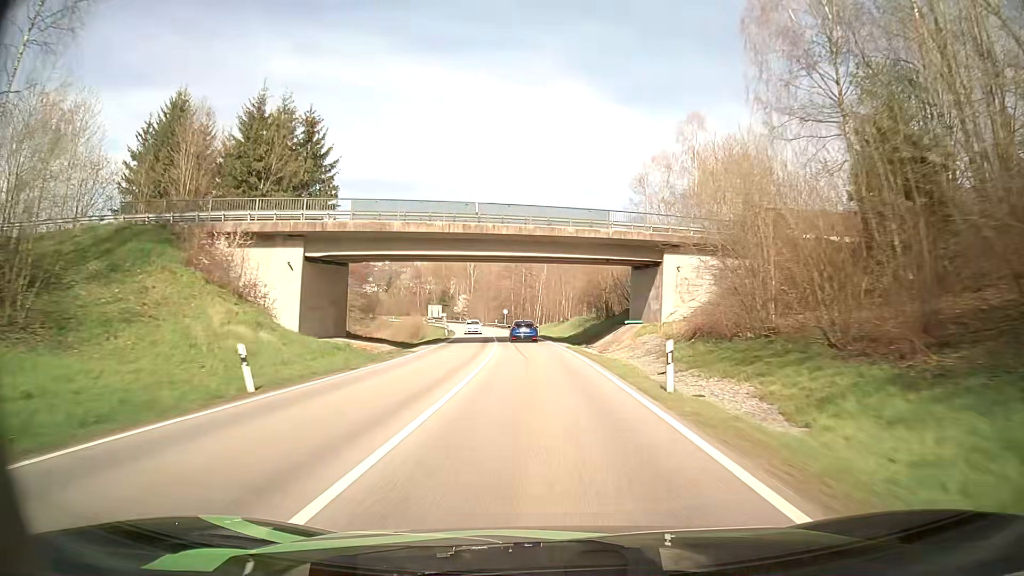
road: secondary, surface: asphalt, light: Day
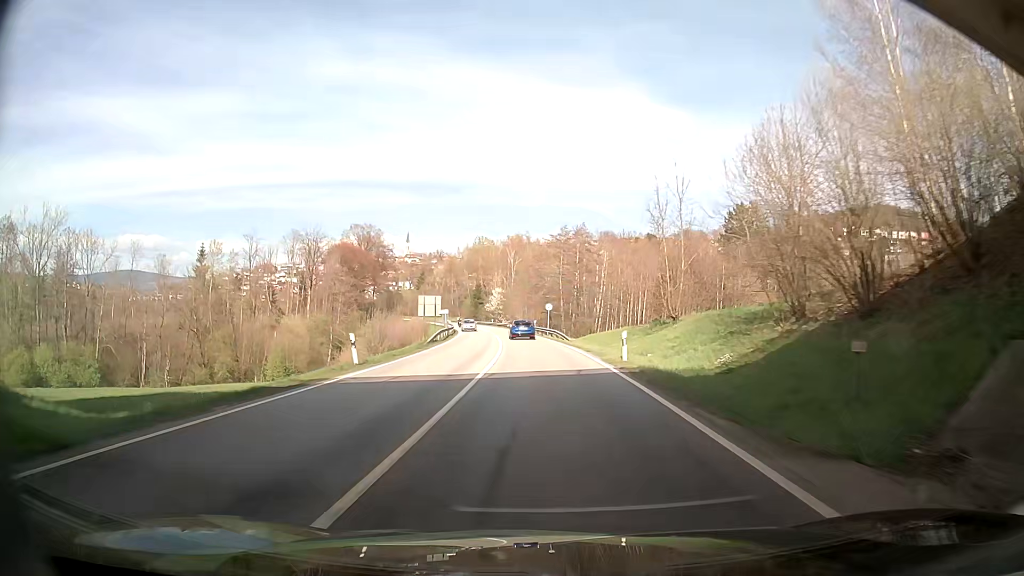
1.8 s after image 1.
(-1.6, +41.6) m; -3°
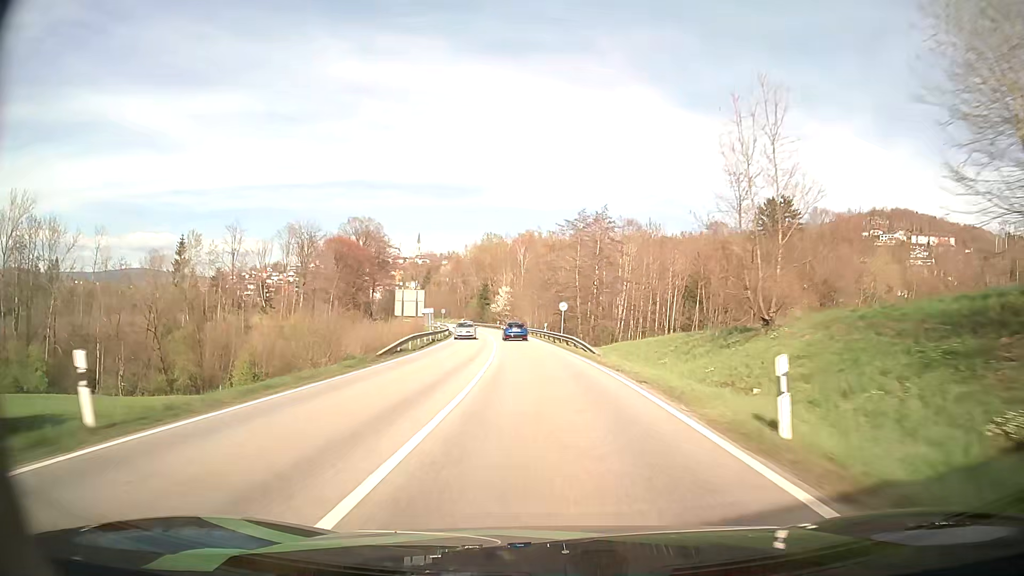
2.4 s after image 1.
(-0.4, +13.8) m; -2°
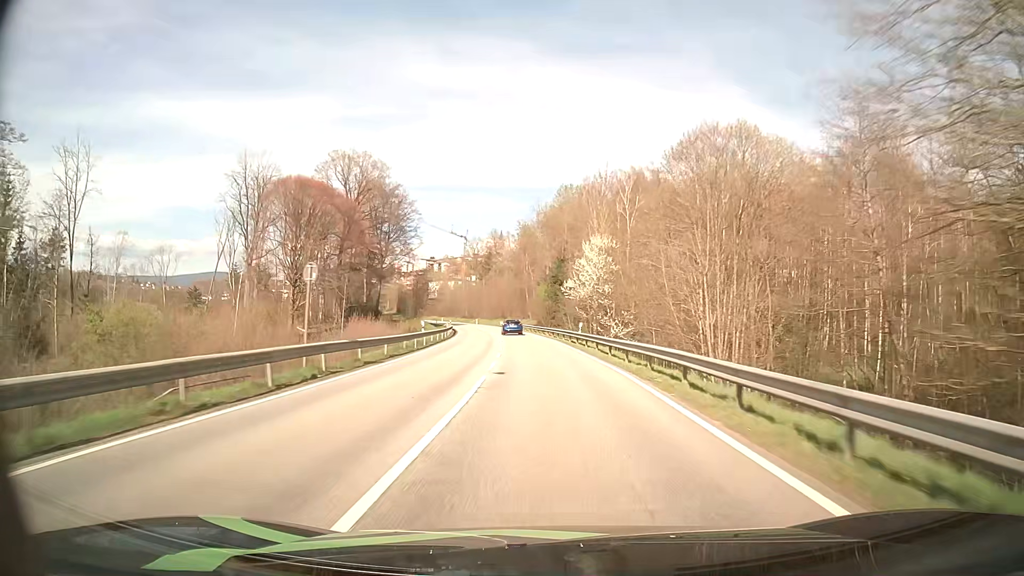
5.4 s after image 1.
(-4.3, +69.7) m; -7°
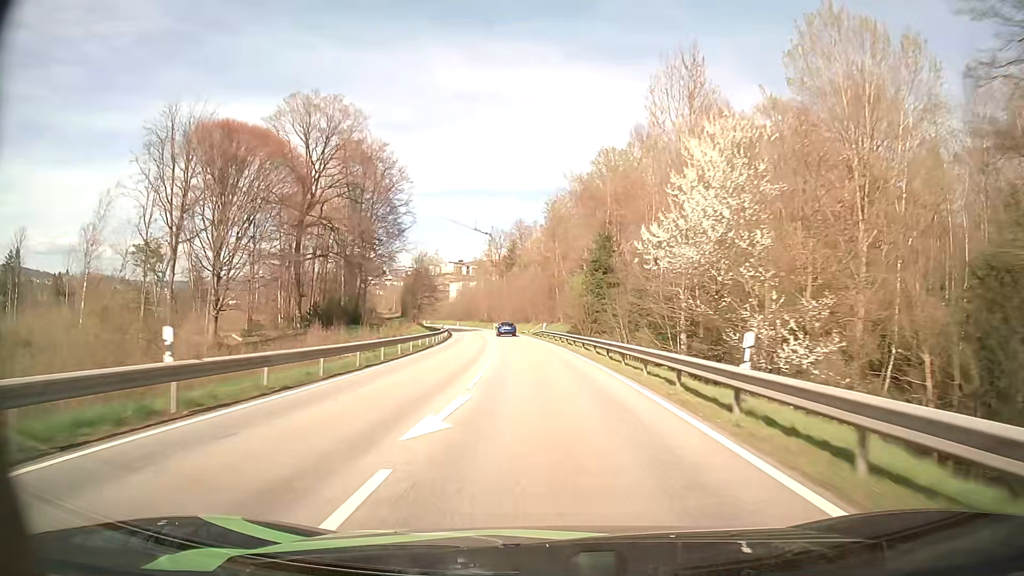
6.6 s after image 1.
(-0.6, +28.6) m; -3°
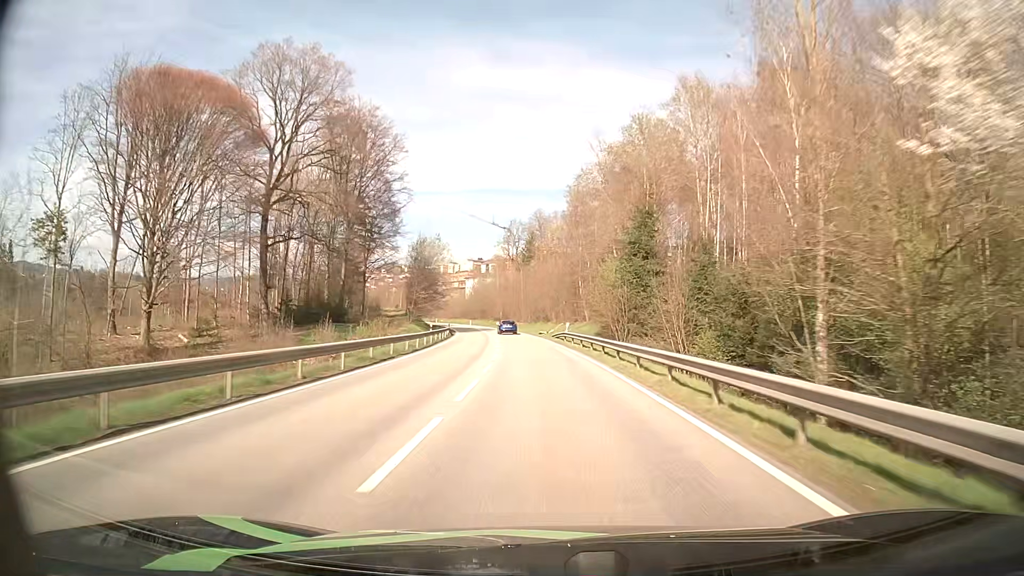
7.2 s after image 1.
(-0.2, +14.4) m; -2°
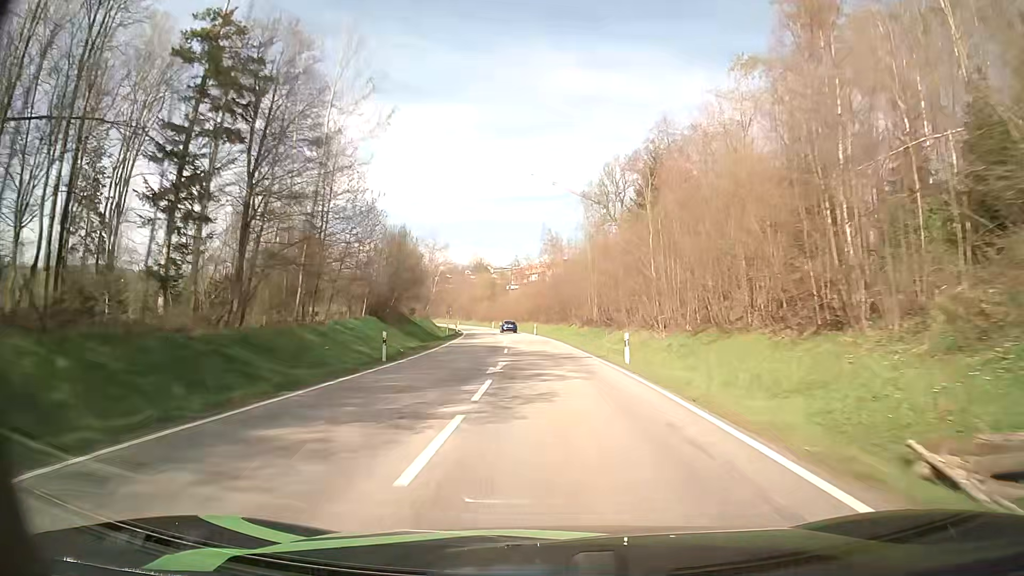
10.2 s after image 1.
(-4.8, +71.9) m; -7°
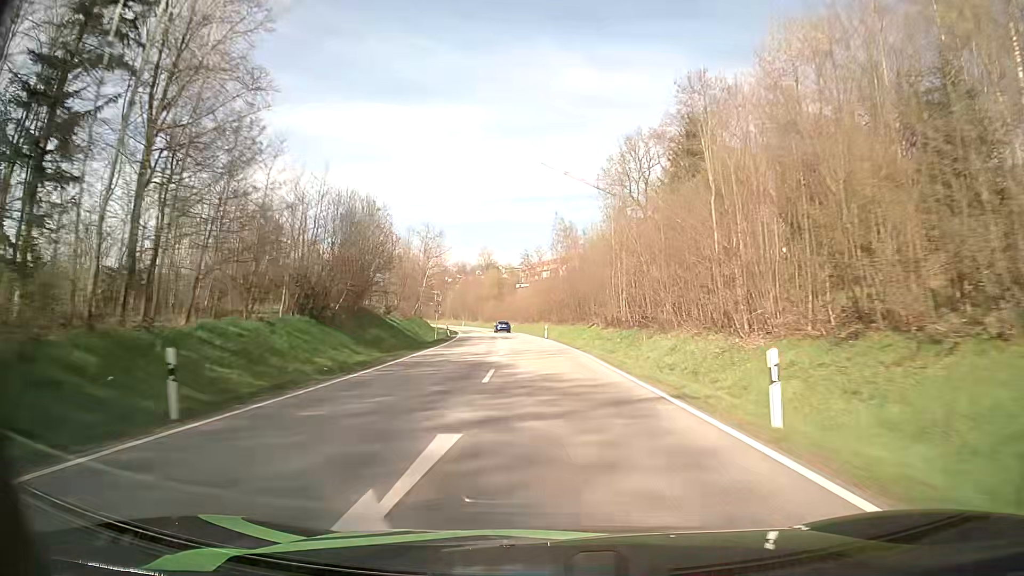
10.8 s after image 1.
(-0.3, +14.5) m; -2°
(0, +10) (0, +20) (-1, +30) (-1, +40) (-2, +50) (-3, +60) (-4, +70) (-5, +80) (-7, +90) (-8, +100) m
